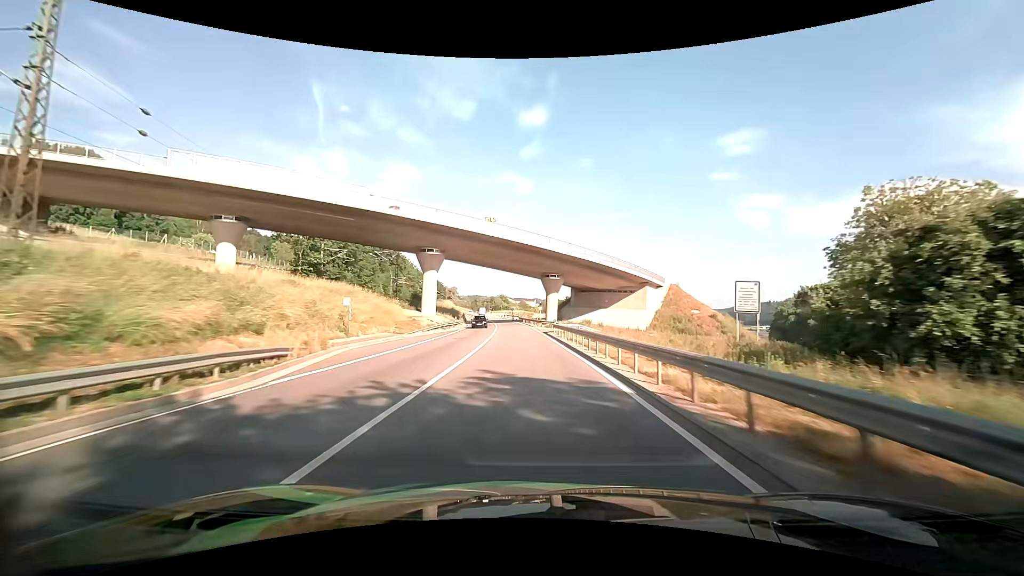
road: primary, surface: asphalt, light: Day
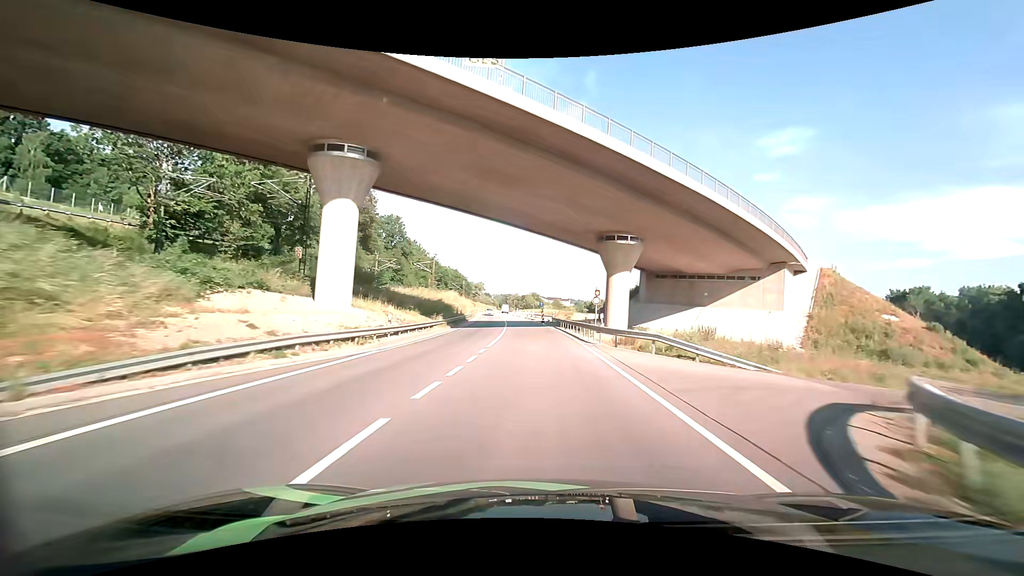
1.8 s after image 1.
(-1.5, +37.3) m; -4°
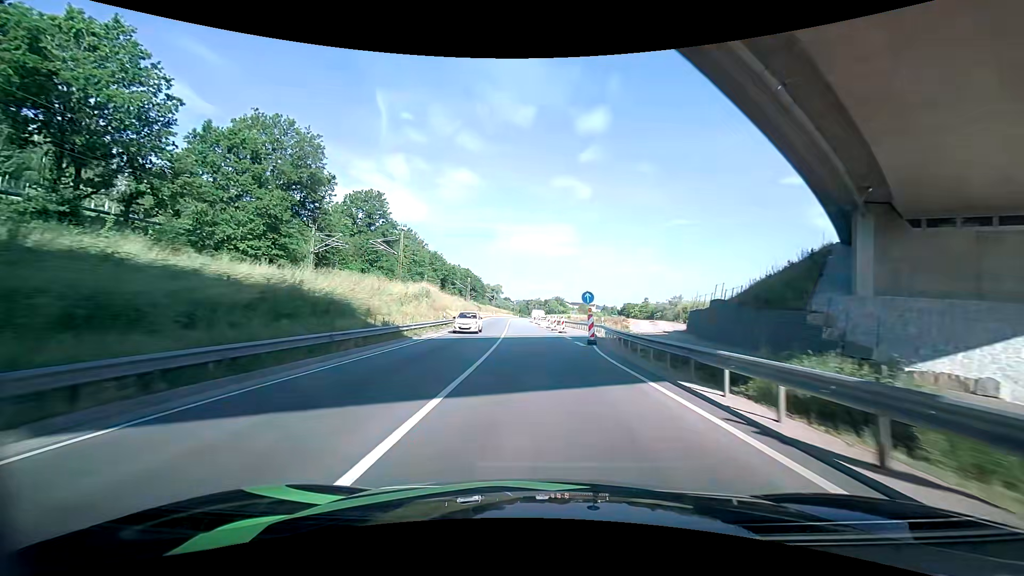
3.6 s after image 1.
(-0.6, +35.6) m; -2°
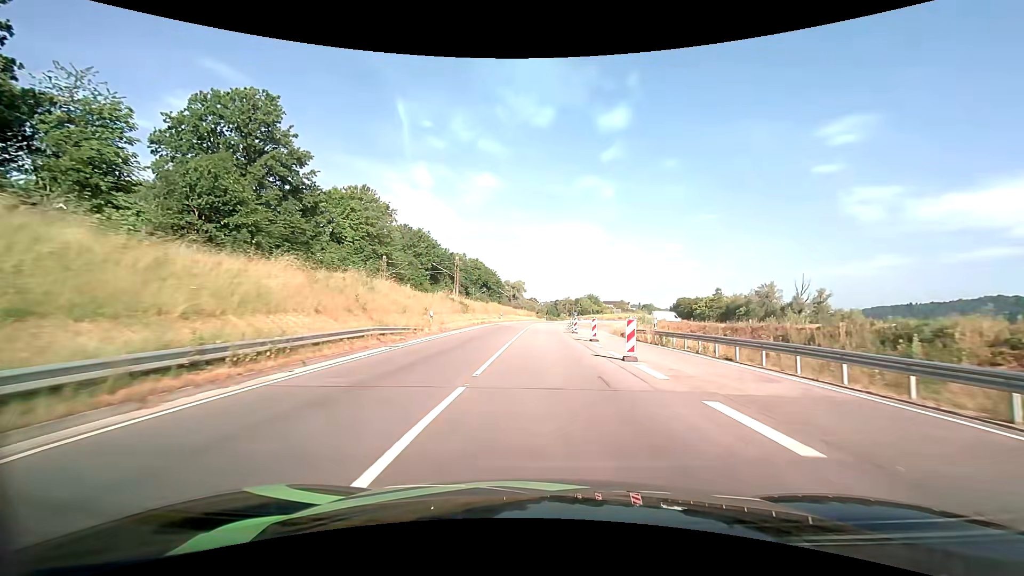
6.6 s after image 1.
(-2.6, +52.7) m; -4°
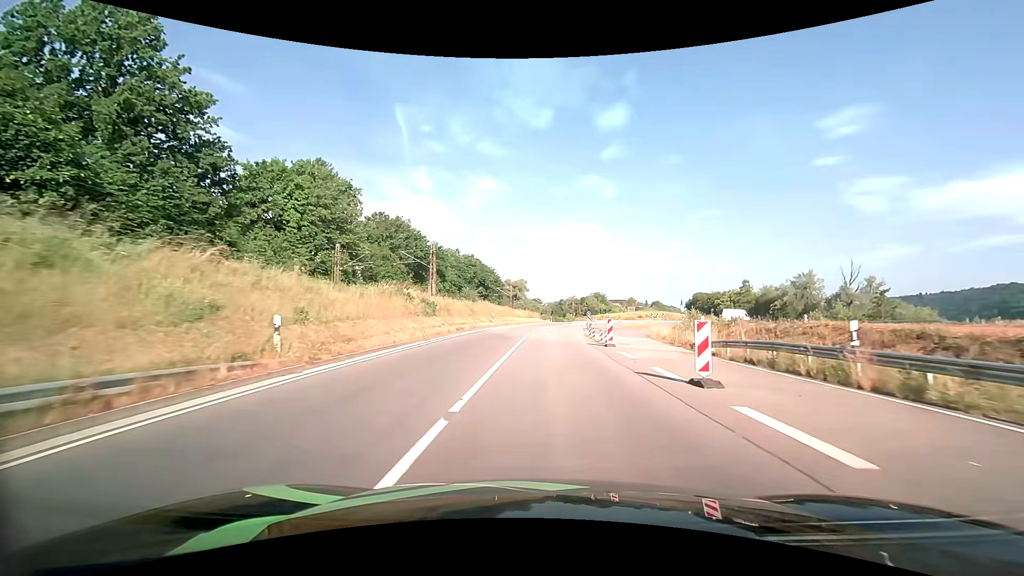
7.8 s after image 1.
(-0.1, +18.1) m; 0°
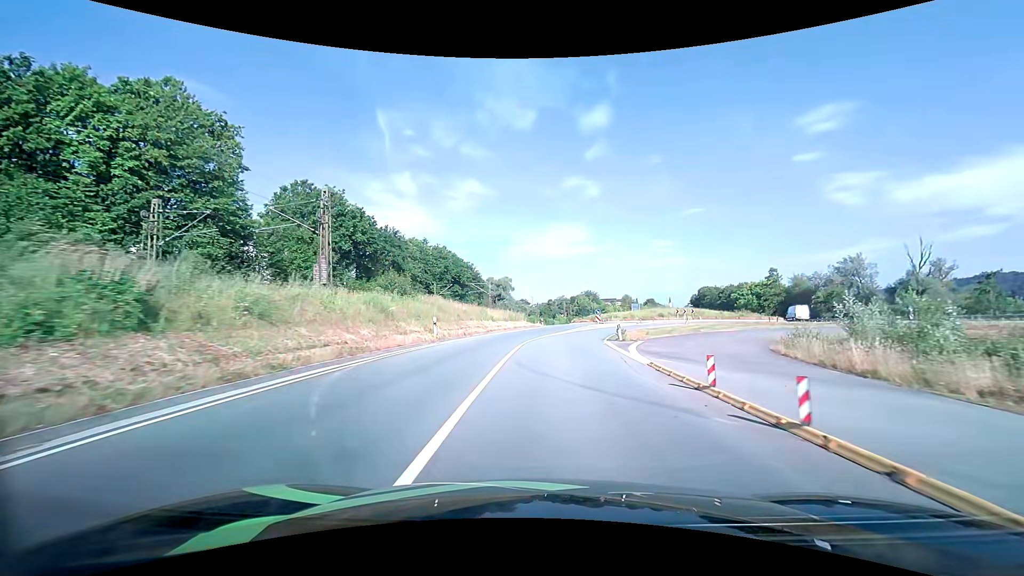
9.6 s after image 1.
(0.0, +25.2) m; +1°
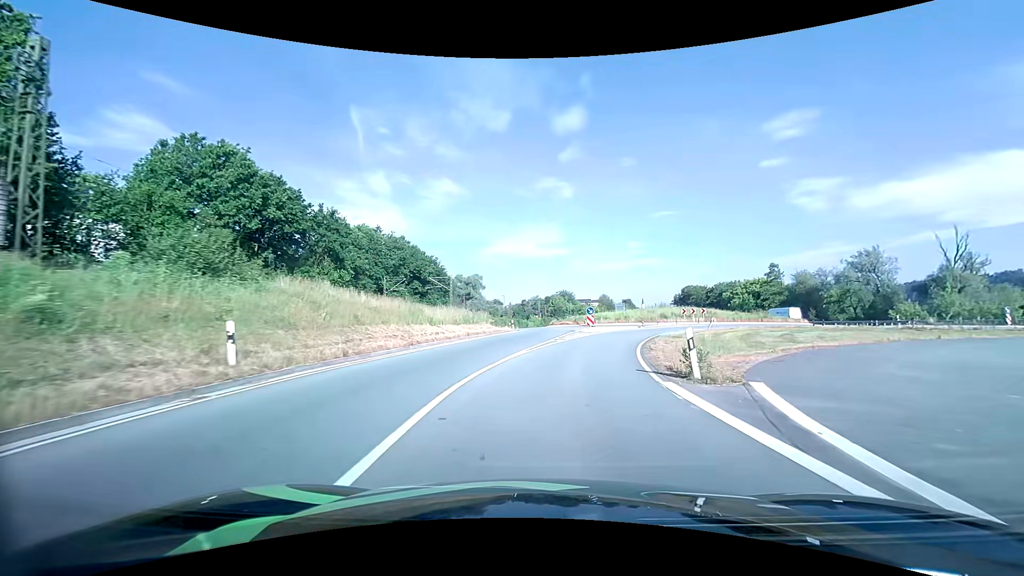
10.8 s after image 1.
(+0.3, +15.9) m; +3°
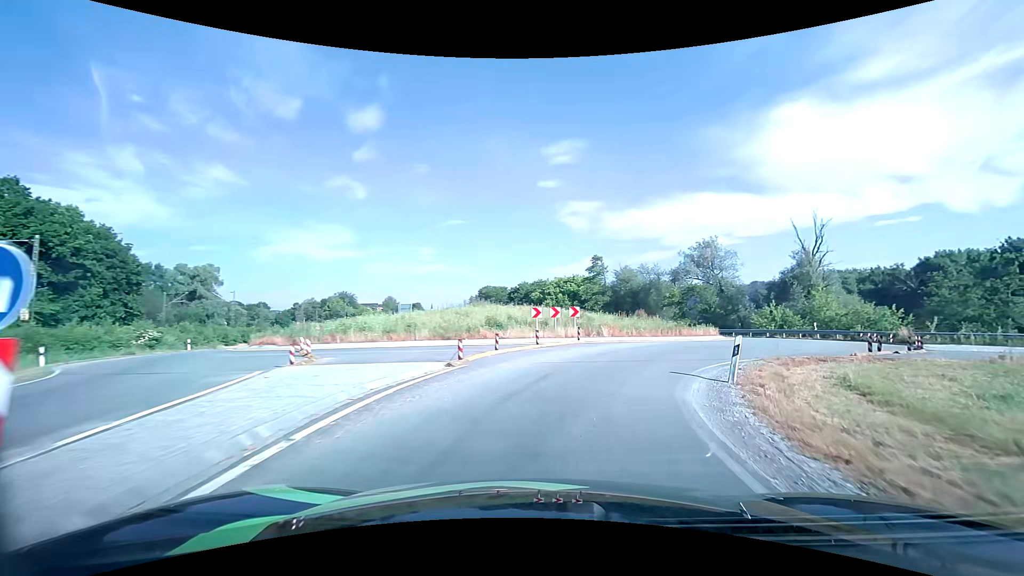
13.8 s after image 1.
(+5.2, +33.6) m; +22°
